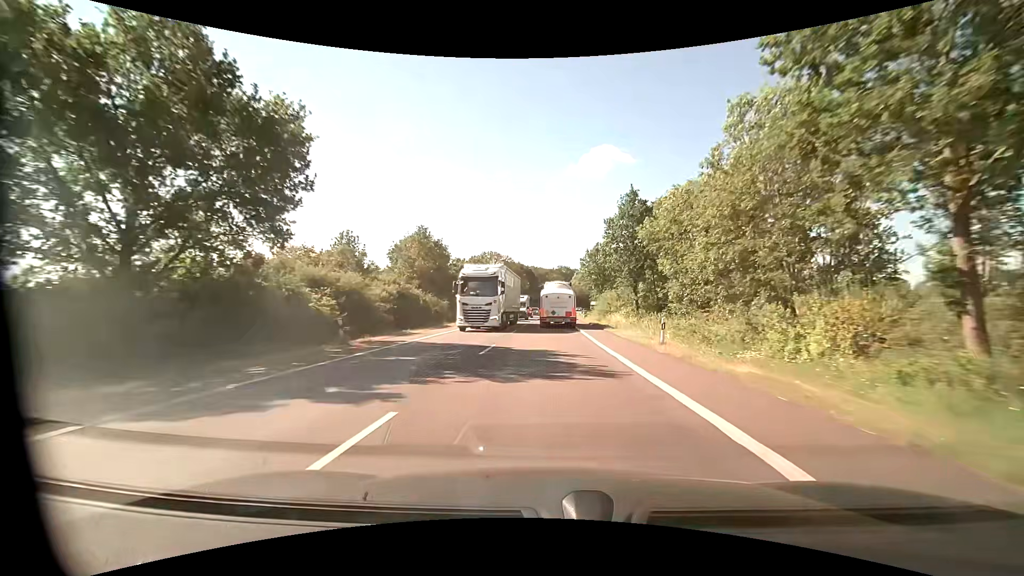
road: primary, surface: asphalt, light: Day
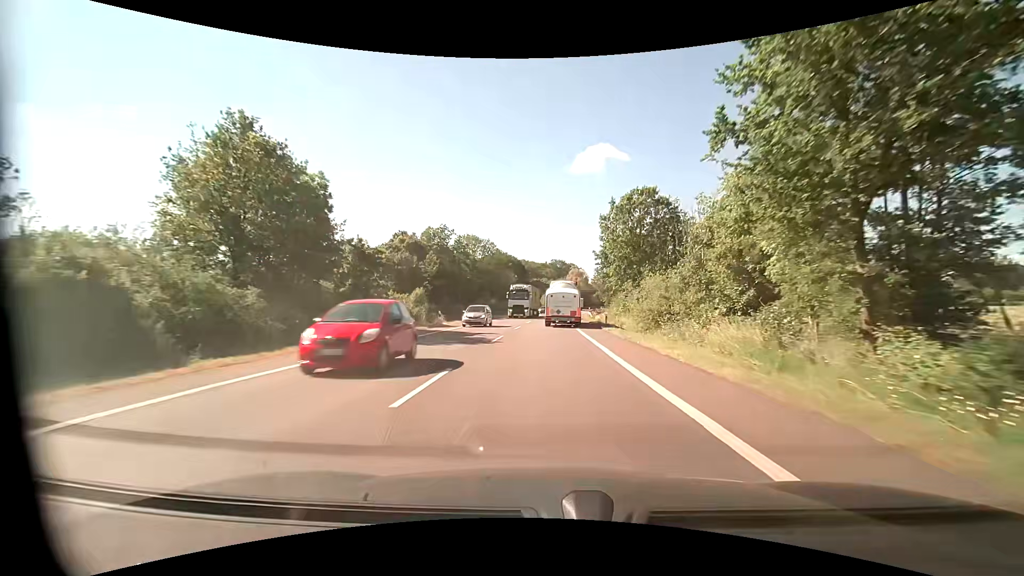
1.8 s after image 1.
(+0.1, +32.3) m; +1°
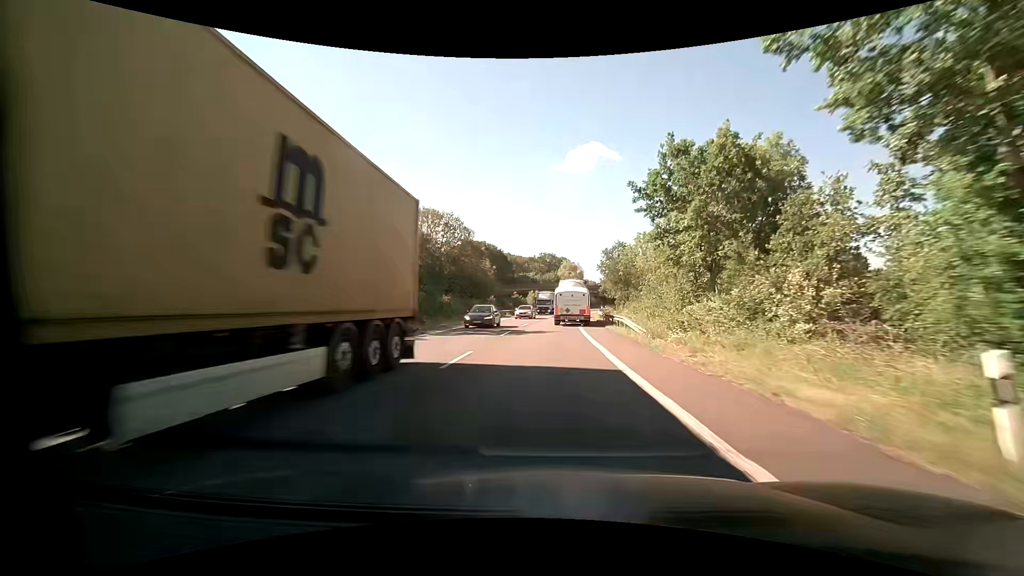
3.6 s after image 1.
(+0.5, +32.5) m; +1°
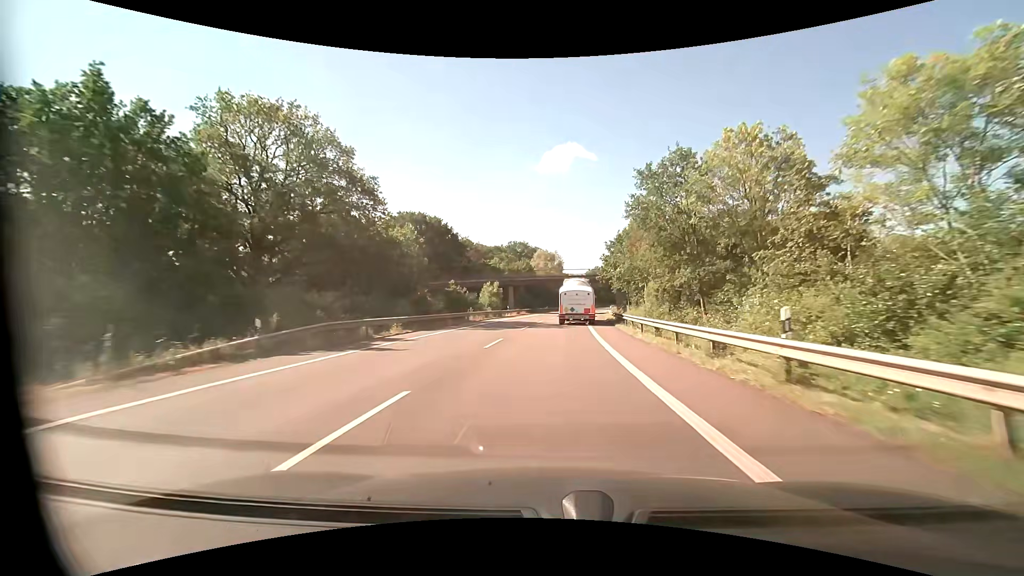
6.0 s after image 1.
(+1.1, +43.6) m; +3°
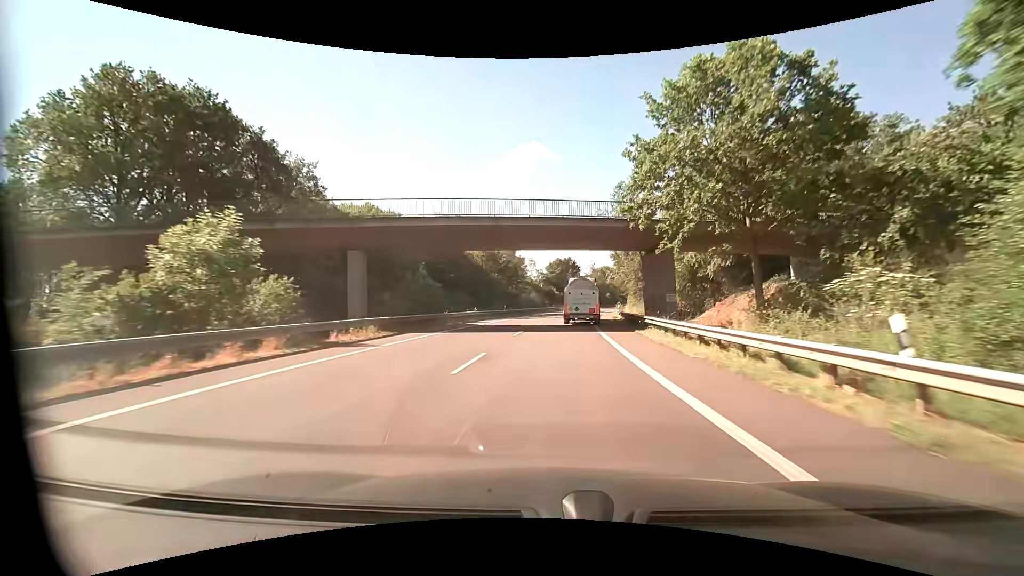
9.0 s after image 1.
(+2.7, +54.8) m; +5°
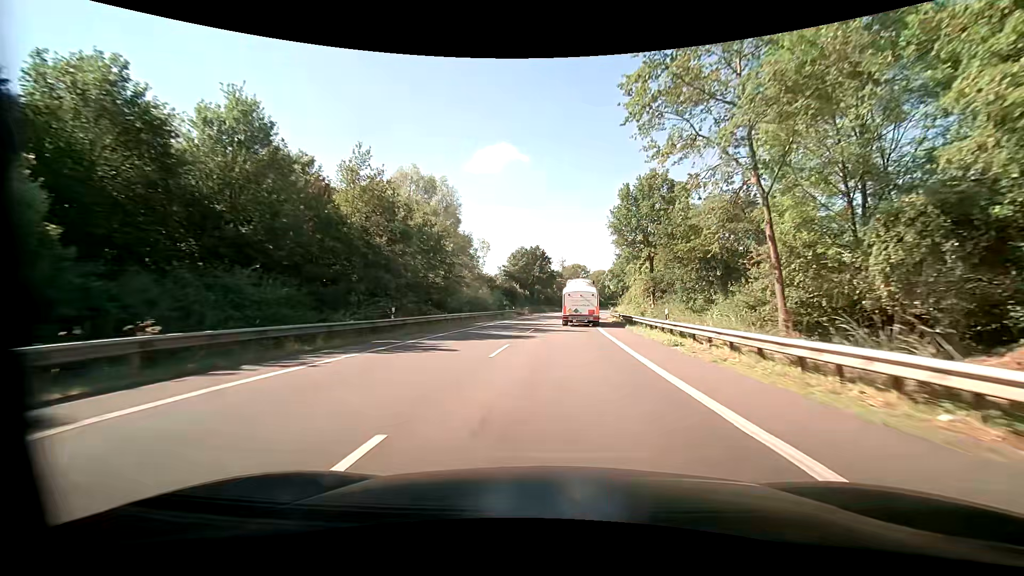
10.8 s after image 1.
(+1.0, +33.0) m; +4°
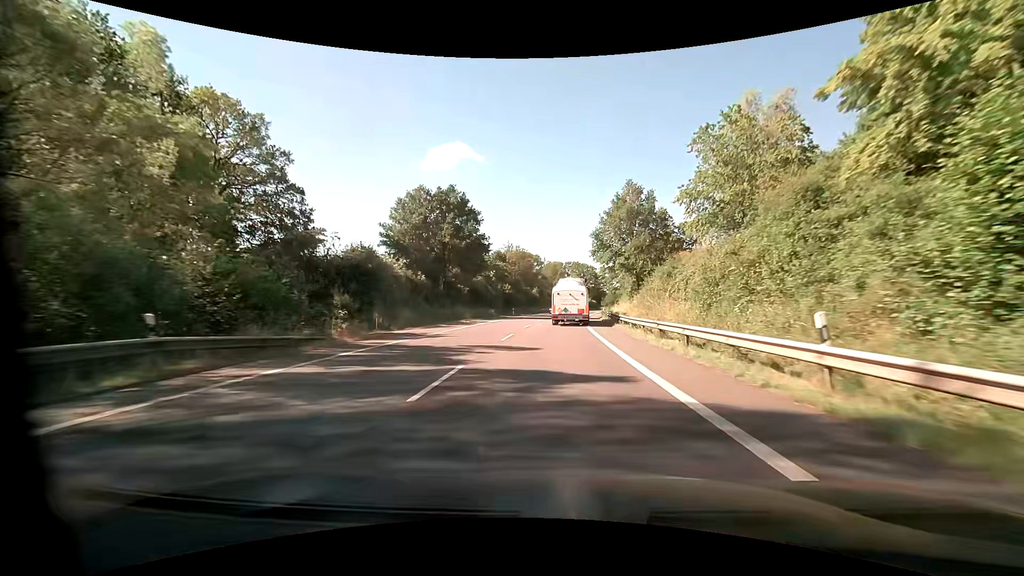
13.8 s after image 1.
(+3.0, +54.8) m; +6°
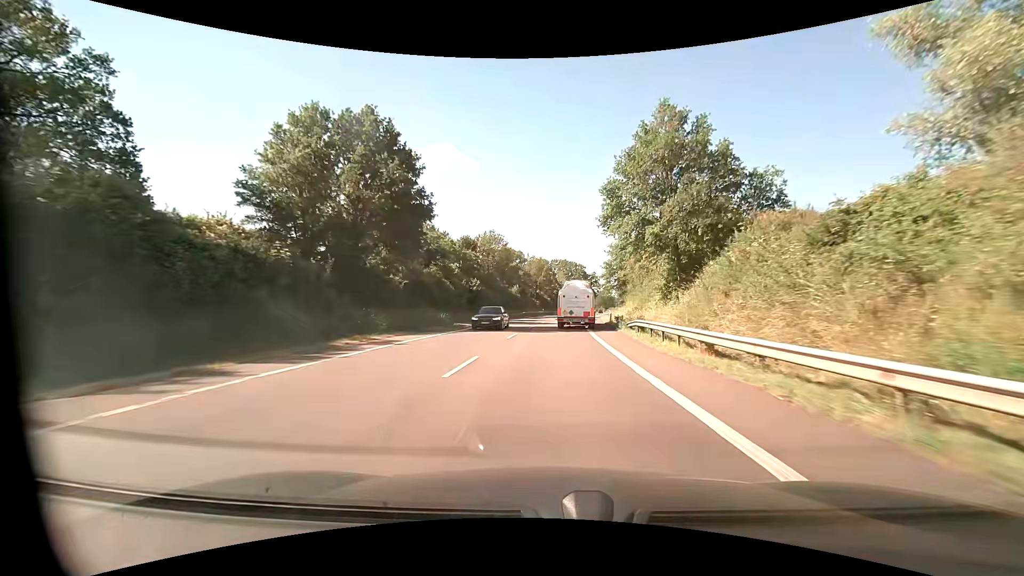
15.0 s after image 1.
(+0.4, +21.9) m; +2°
(0, +10) (0, +20) (+1, +30) (+1, +40) (+2, +50) (+3, +60) (+4, +70) (+5, +80) (+6, +90) (+8, +100) m
